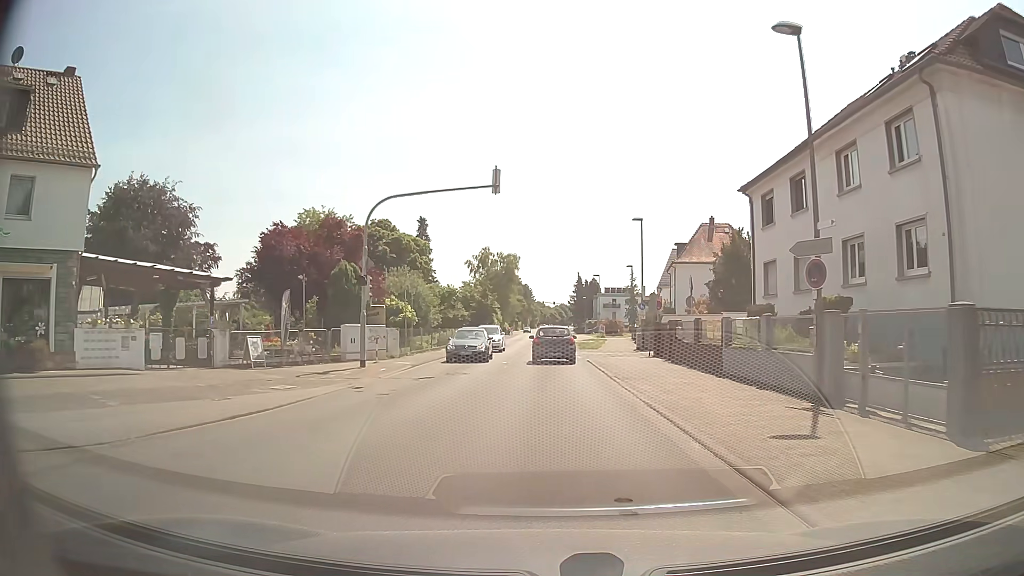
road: secondary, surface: asphalt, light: Day
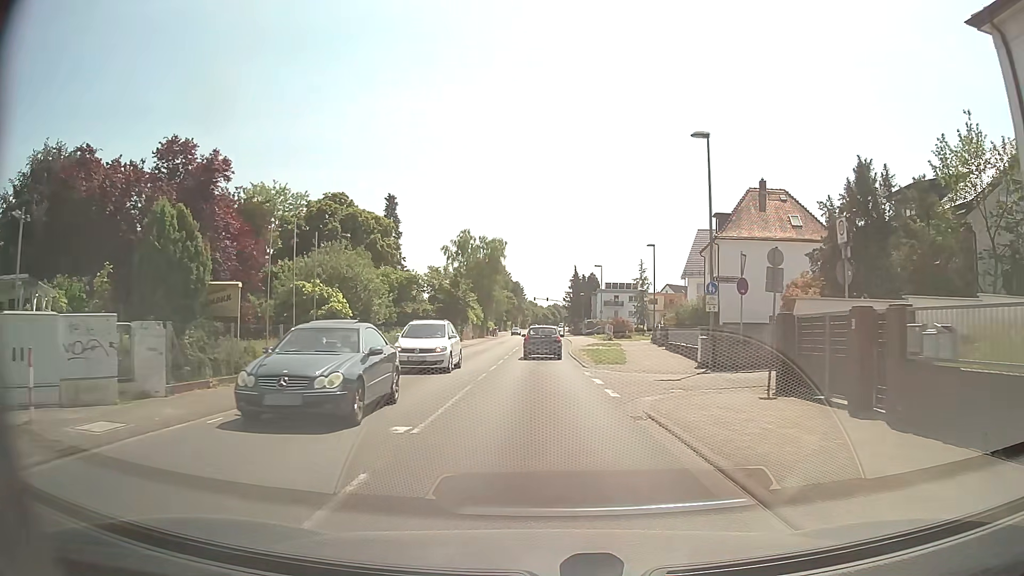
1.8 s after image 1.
(+0.1, +18.8) m; 0°
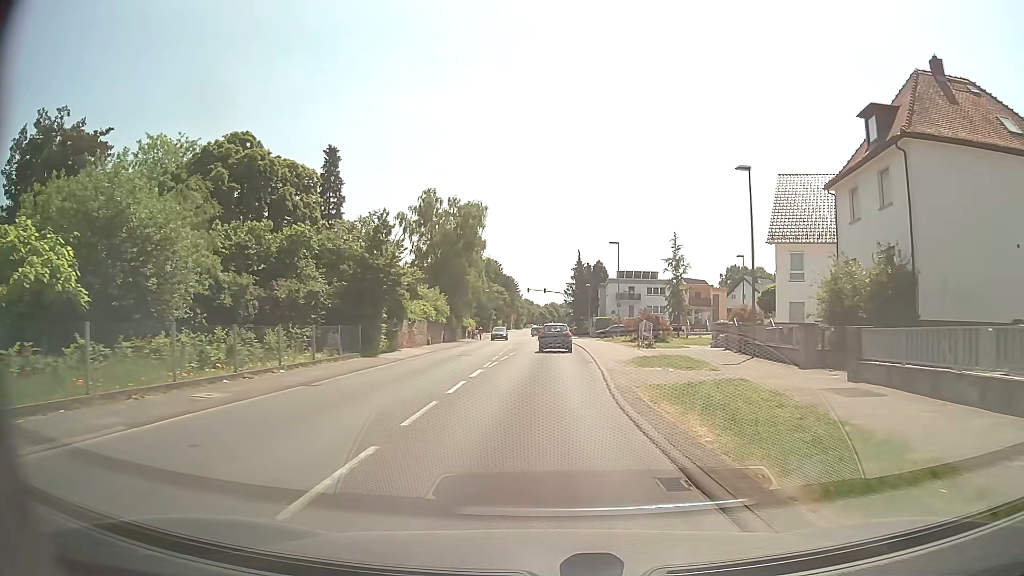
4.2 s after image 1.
(+0.1, +26.1) m; 0°
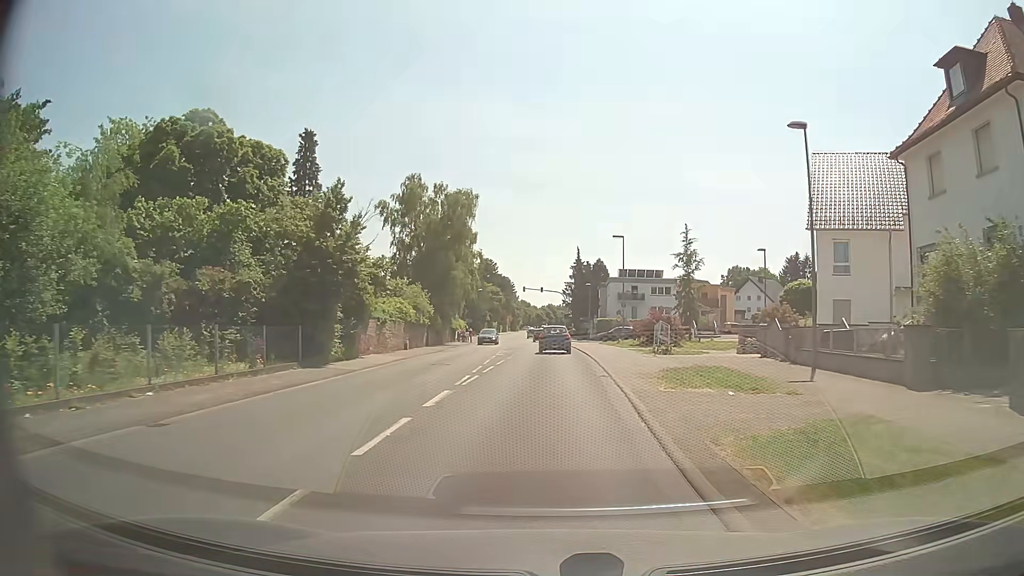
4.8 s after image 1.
(+0.1, +6.7) m; +1°
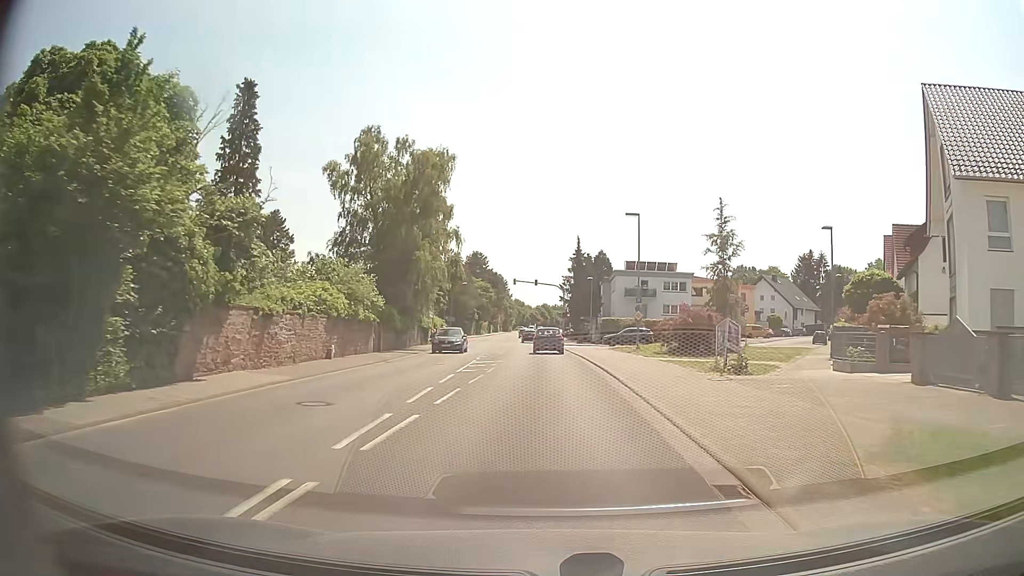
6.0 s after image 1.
(0.0, +13.5) m; 0°
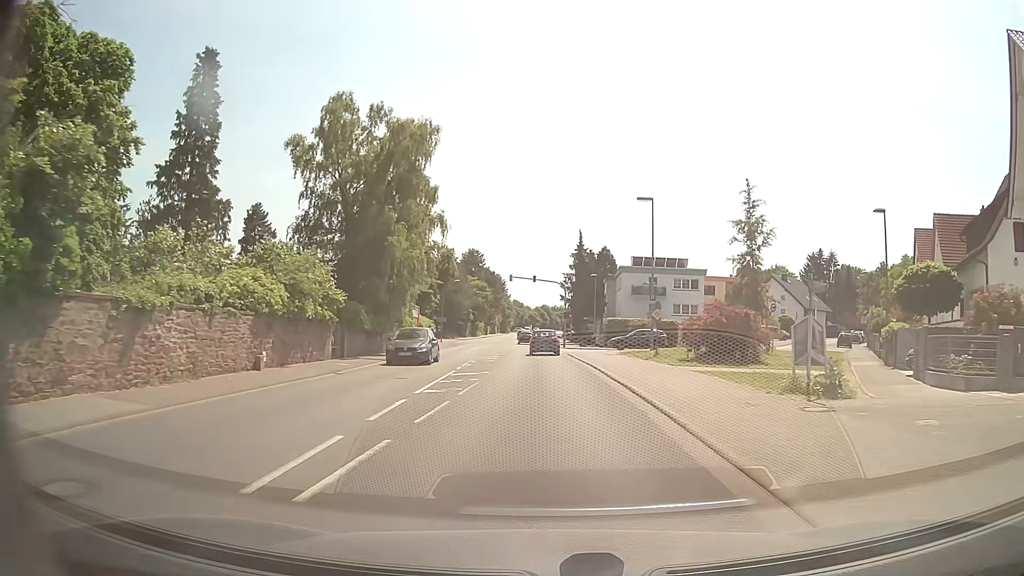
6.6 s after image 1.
(0.0, +6.8) m; 0°
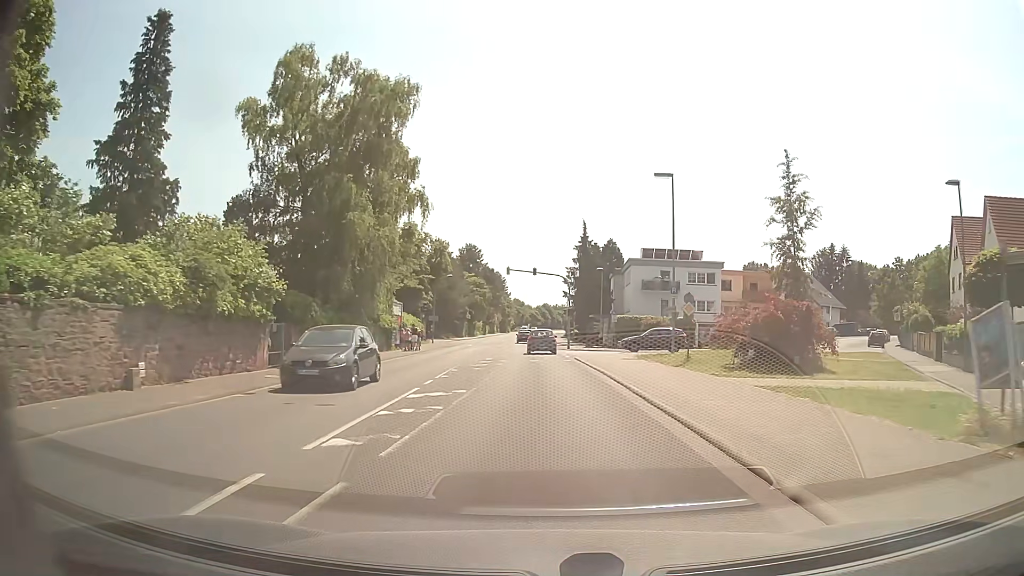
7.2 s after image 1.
(0.0, +6.9) m; 0°
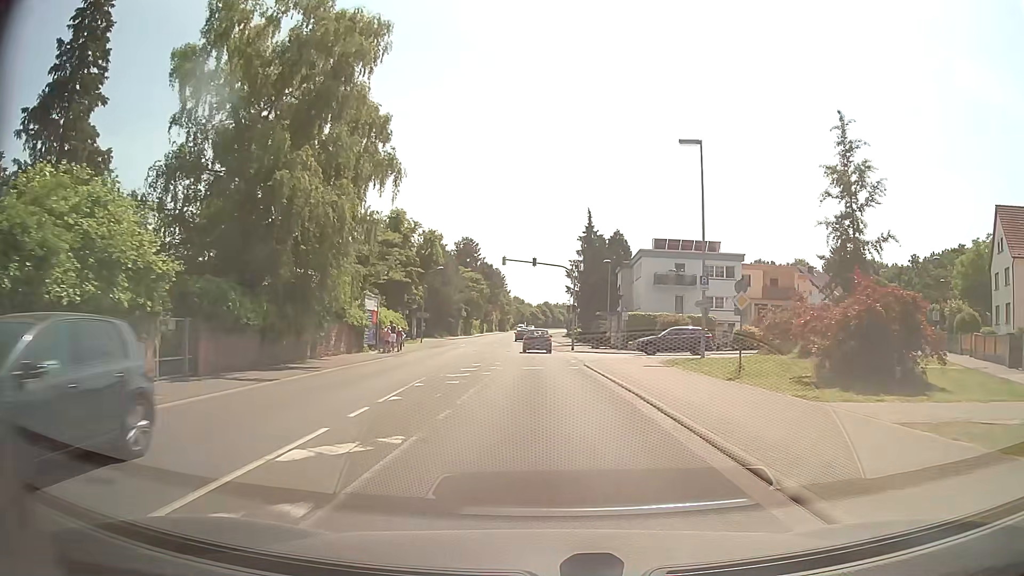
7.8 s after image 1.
(0.0, +6.9) m; 0°
(0, +10) (0, +20) (0, +30) (0, +40) (-1, +50) (-1, +60) (-2, +70) (-2, +80) (-3, +90) (-3, +100) m
